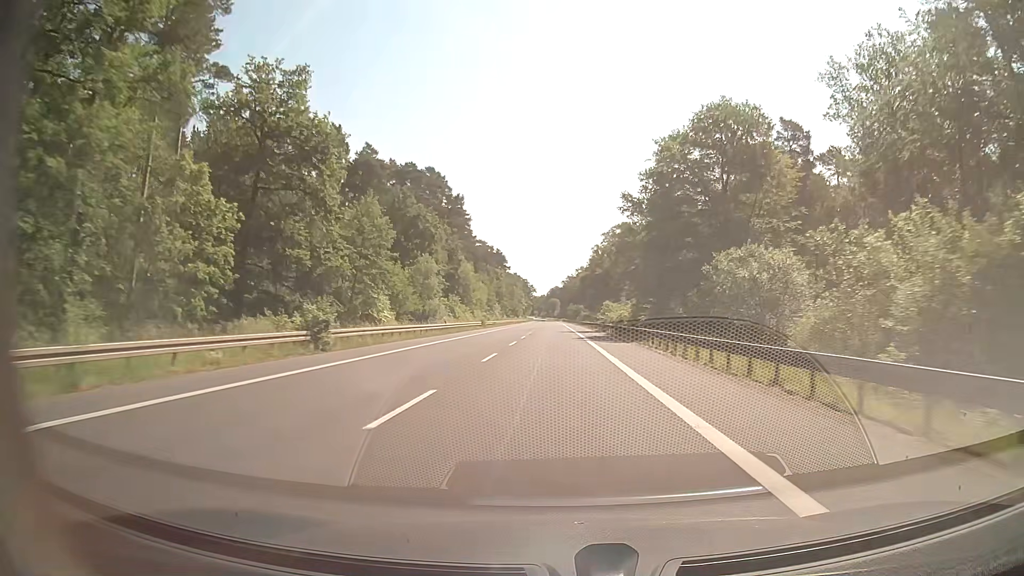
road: secondary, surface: asphalt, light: Day
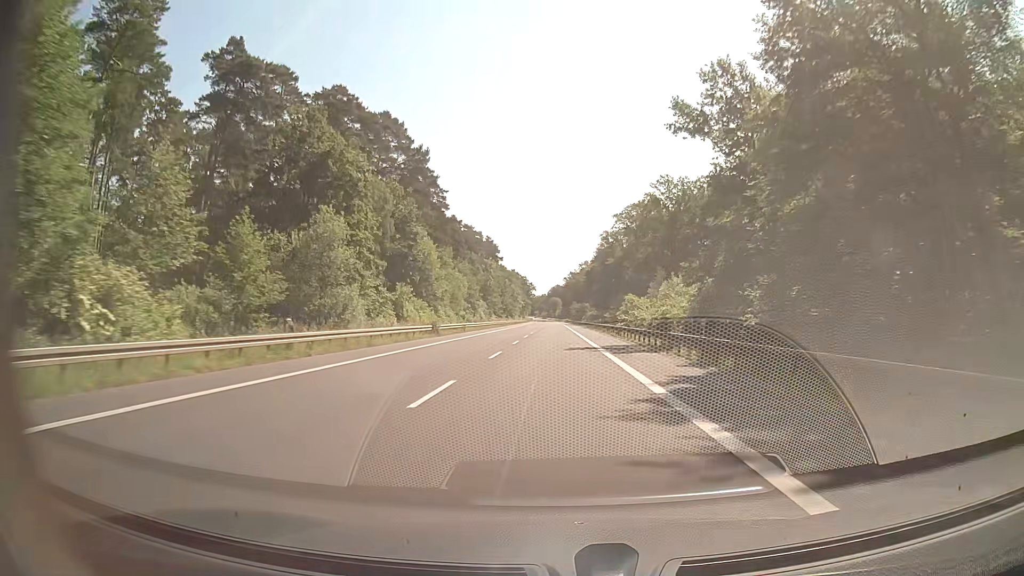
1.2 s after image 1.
(+0.1, +32.7) m; 0°
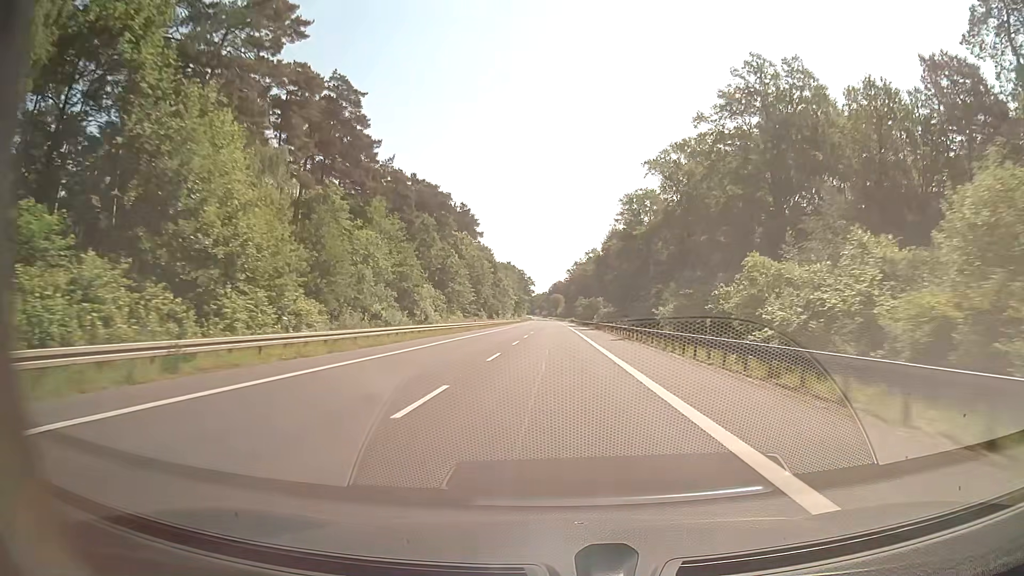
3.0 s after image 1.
(-0.1, +49.1) m; 0°
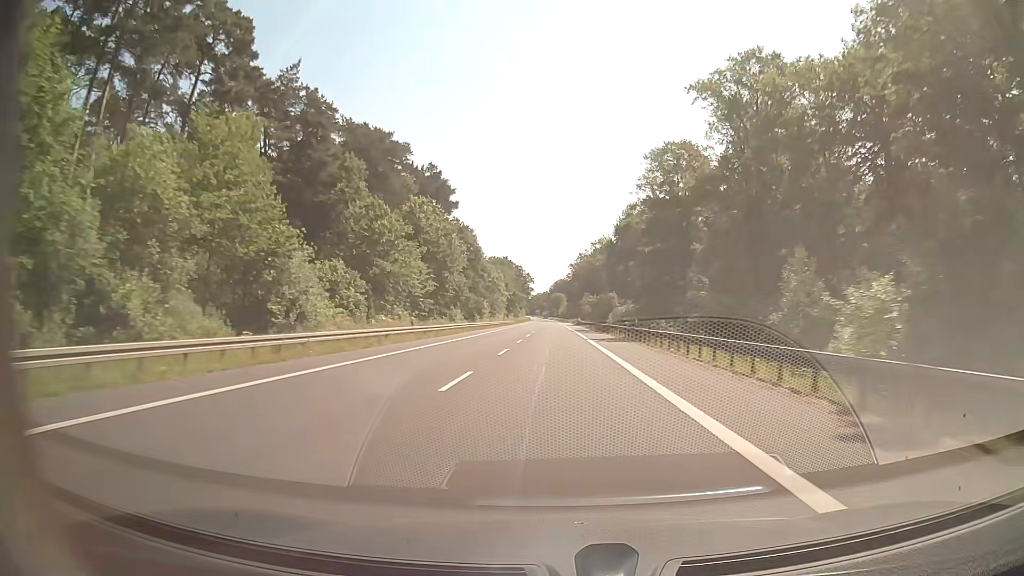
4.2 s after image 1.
(0.0, +32.7) m; 0°
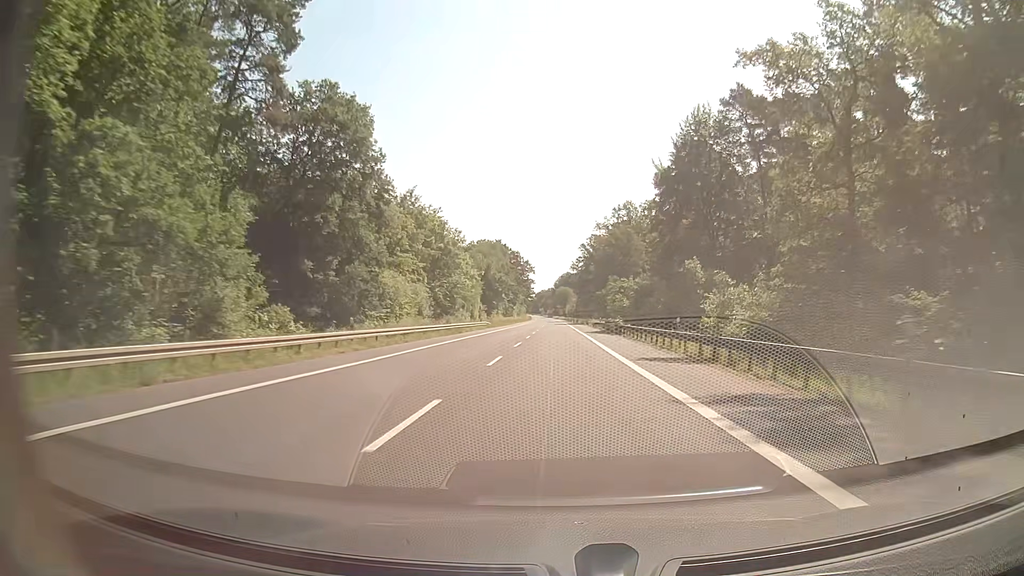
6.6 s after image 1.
(-0.4, +65.3) m; 0°
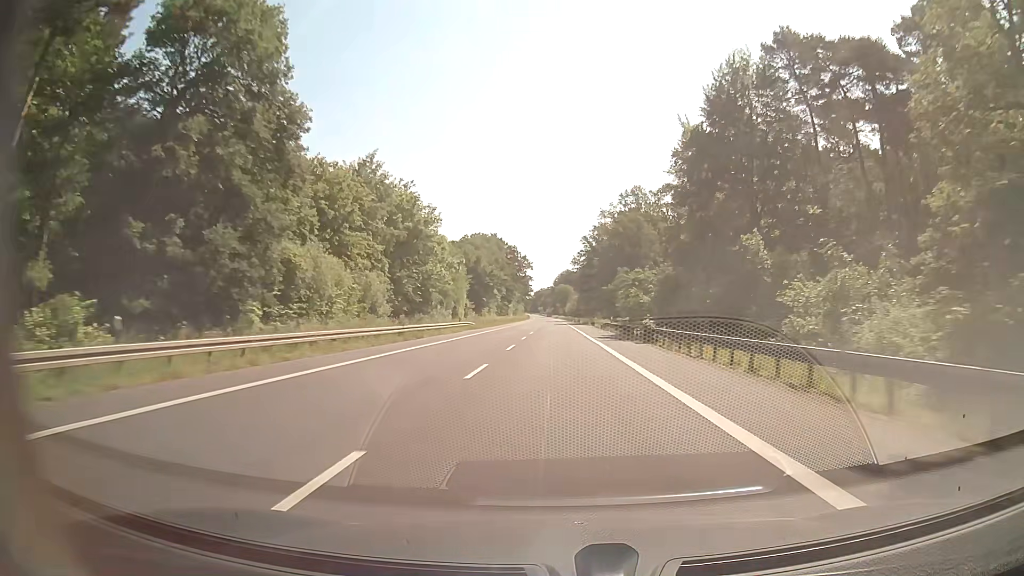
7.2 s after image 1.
(0.0, +16.3) m; 0°
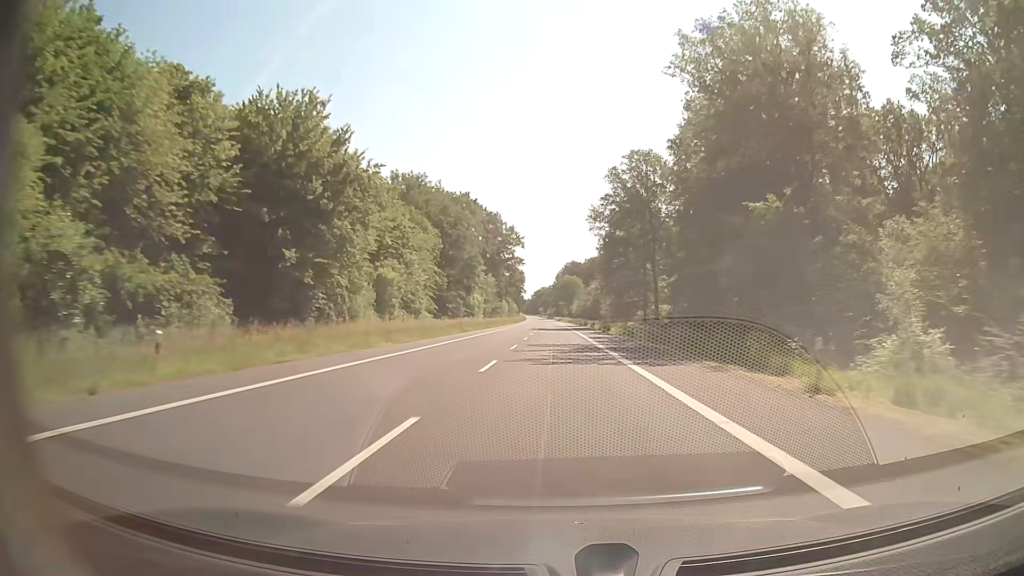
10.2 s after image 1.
(+0.1, +81.6) m; 0°
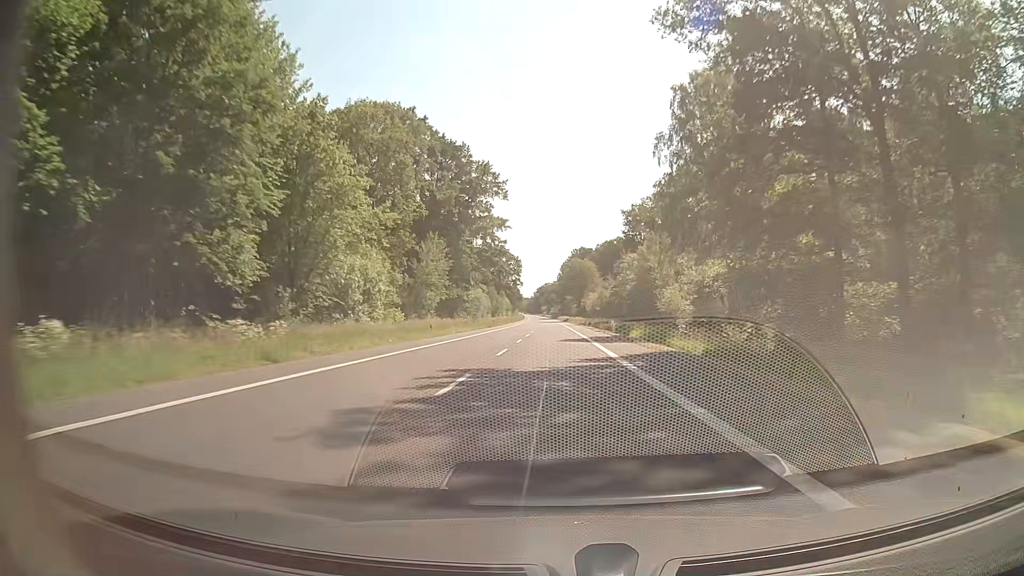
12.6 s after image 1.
(-0.2, +65.2) m; -1°
(0, +10) (0, +20) (0, +30) (0, +40) (0, +50) (0, +60) (0, +70) (0, +80) (0, +90) (0, +100) m
